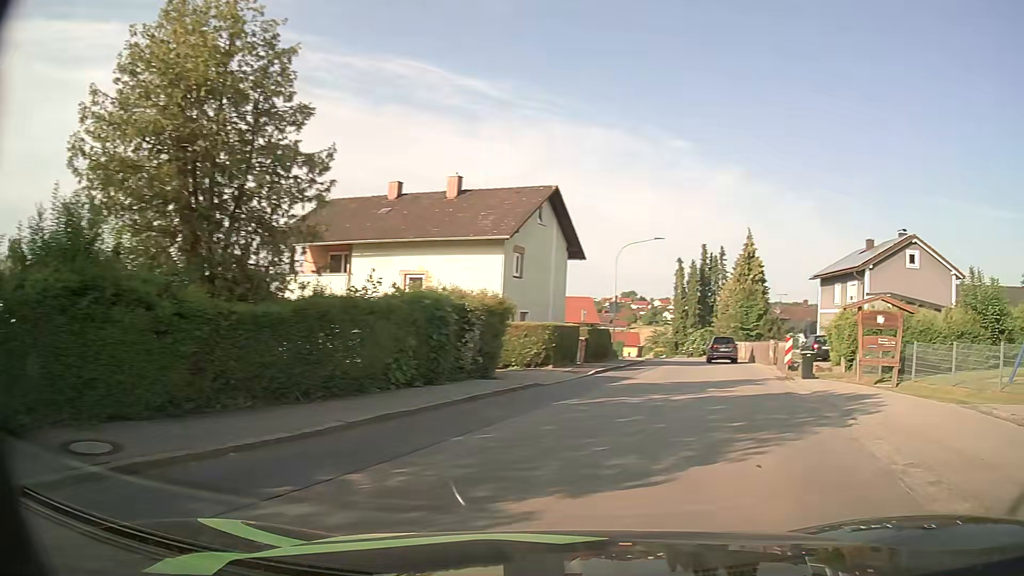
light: Day
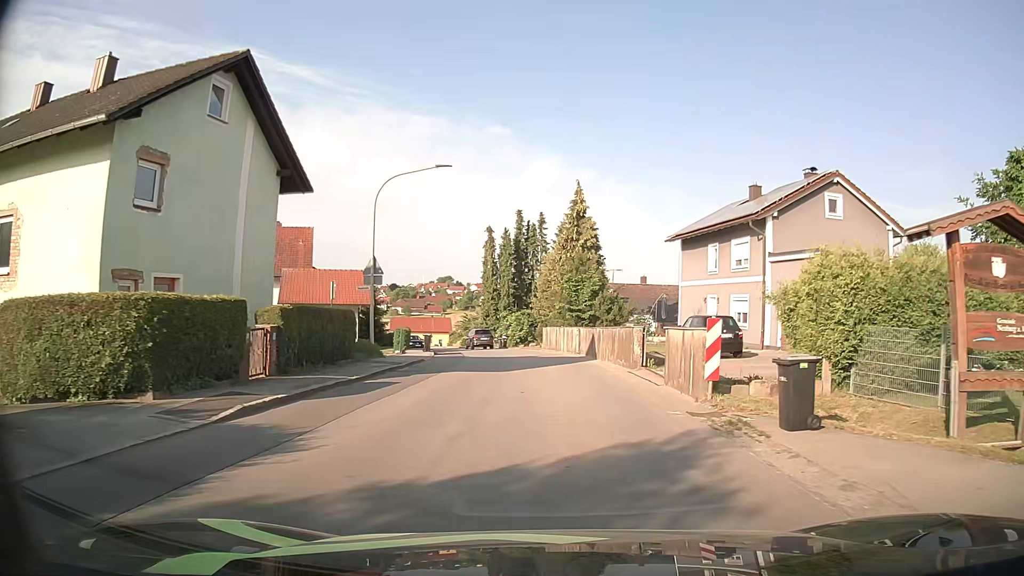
(+3.0, +15.2) m; +14°
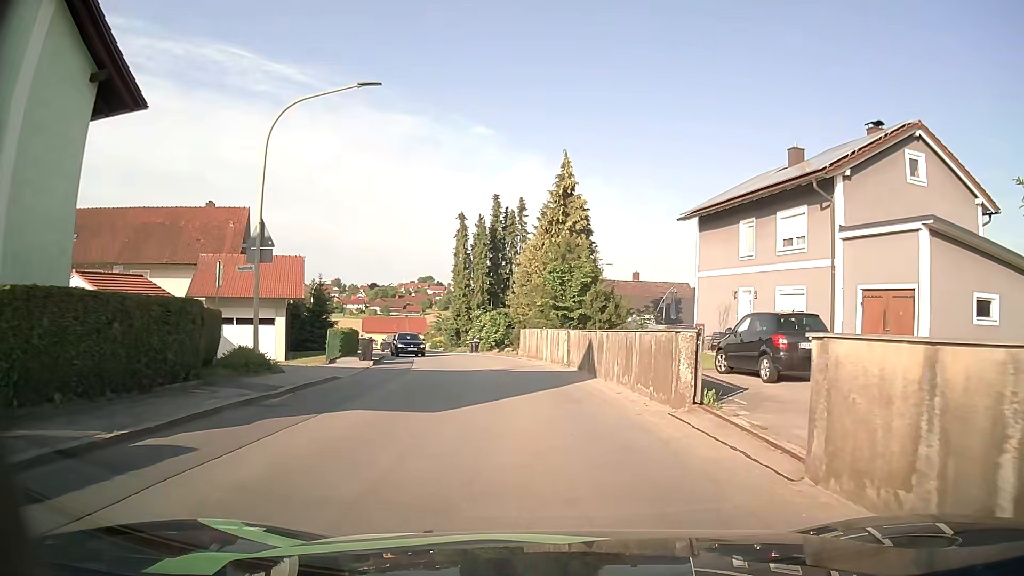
(+0.1, +9.1) m; +2°
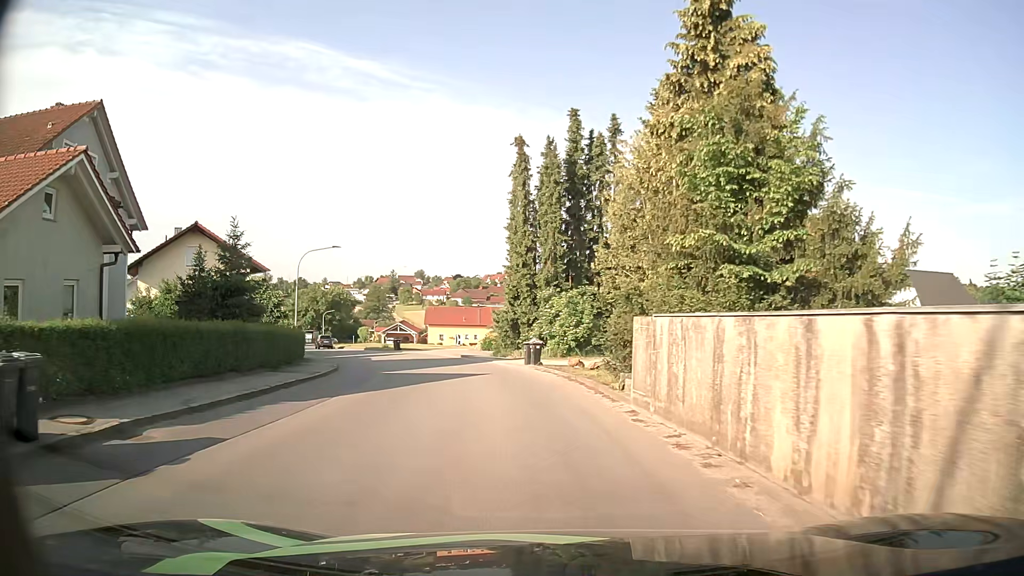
(-1.2, +23.8) m; -8°
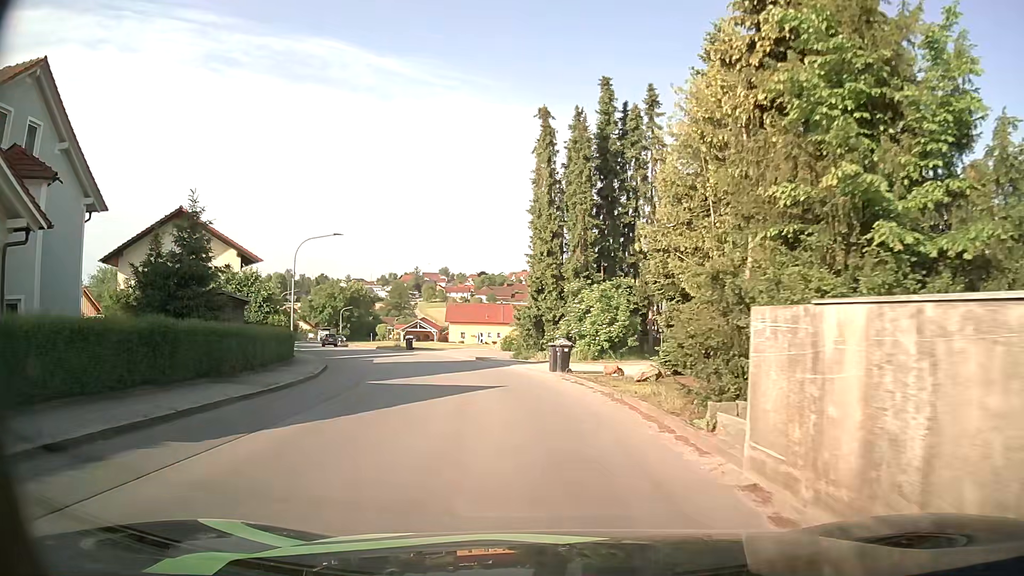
(-0.1, +5.1) m; -2°
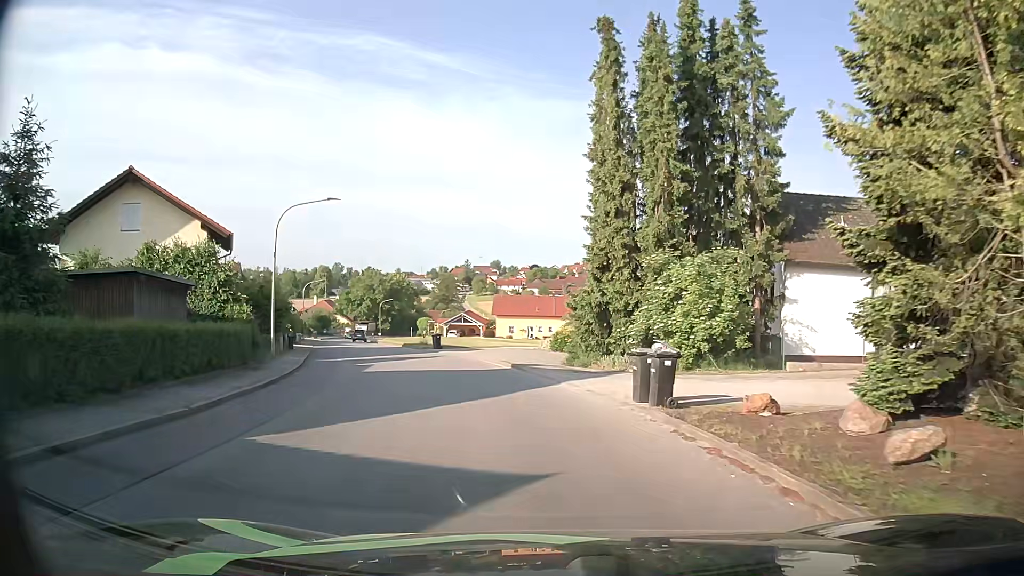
(-0.5, +10.1) m; -4°
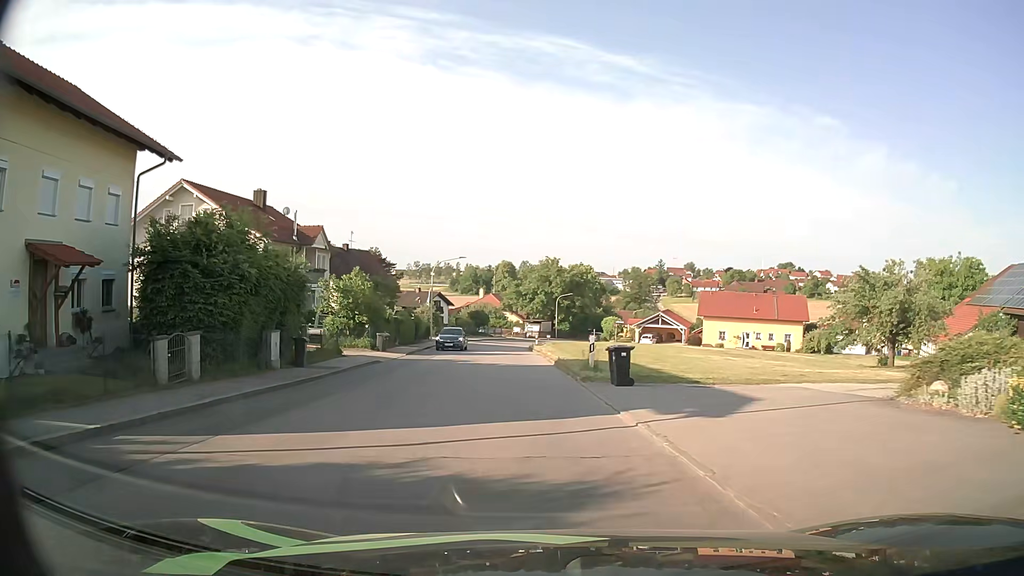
(-3.7, +25.3) m; -16°
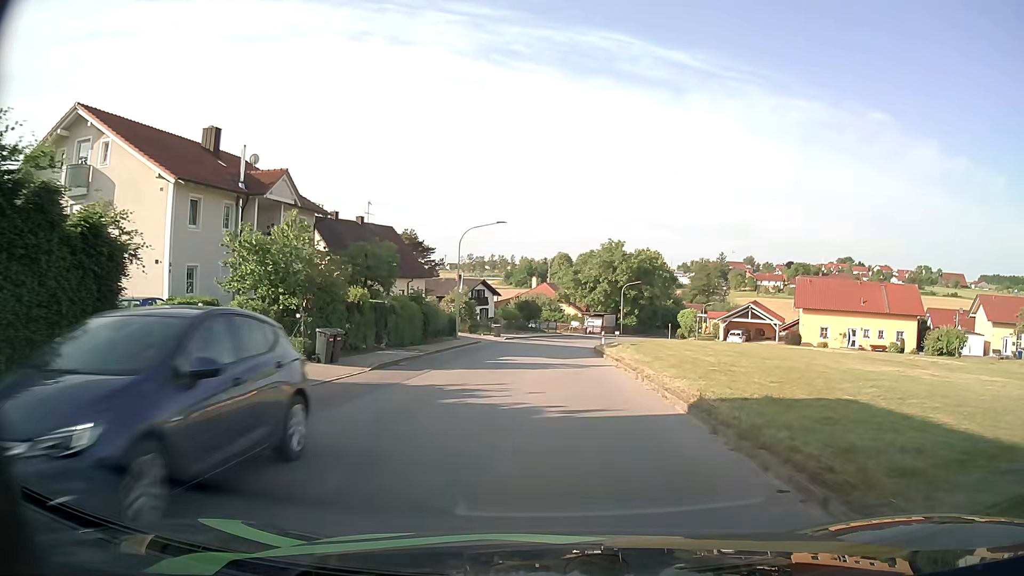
(-0.9, +16.8) m; -5°
(0, +10) (0, +20) (0, +30) (+1, +40) (+2, +50) (+3, +60) (+6, +69) (+10, +79) (+15, +88) (+19, +96) m
